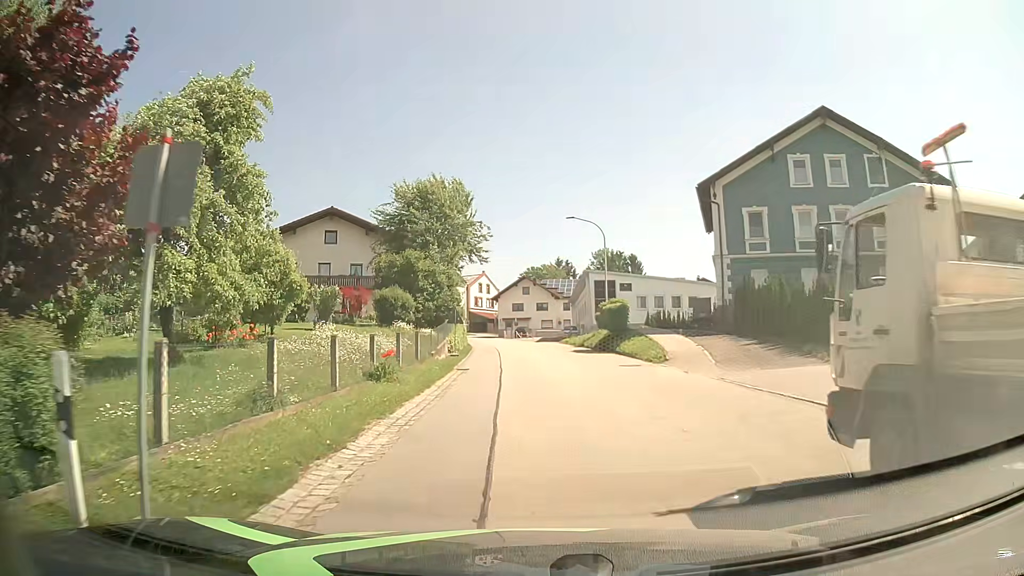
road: secondary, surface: asphalt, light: Day
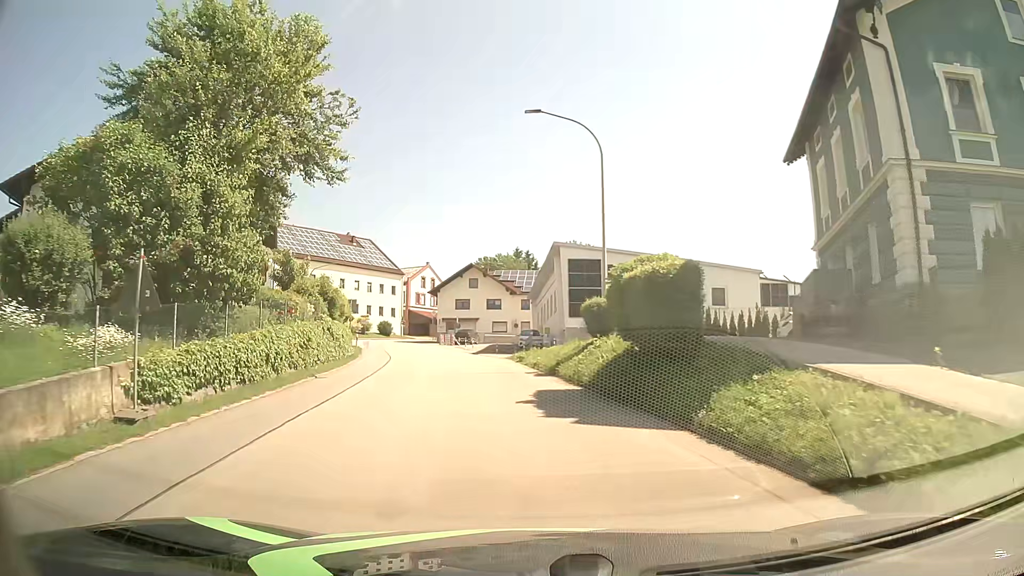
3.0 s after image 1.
(+1.3, +24.3) m; +4°
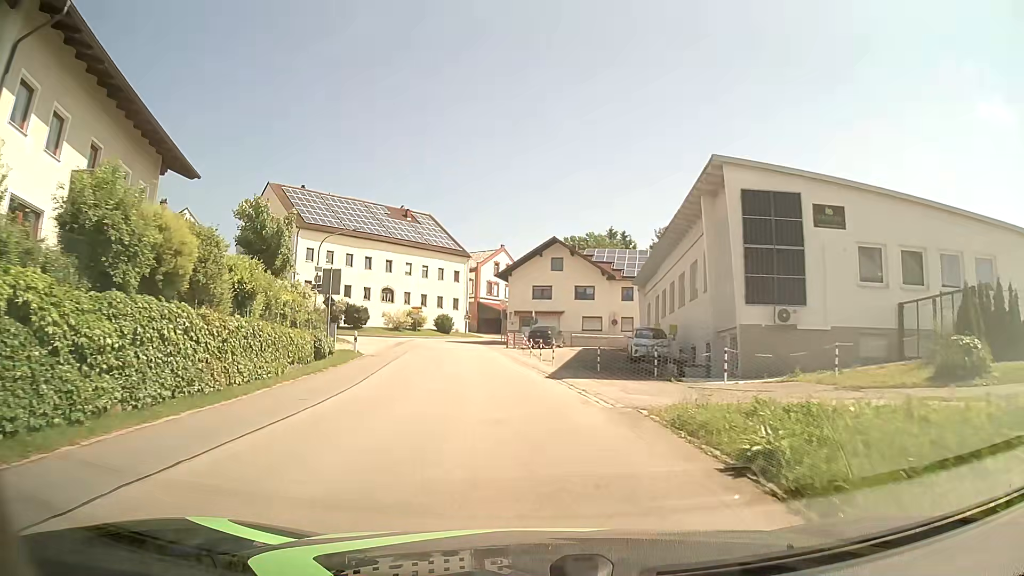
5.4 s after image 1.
(-1.6, +21.5) m; -8°
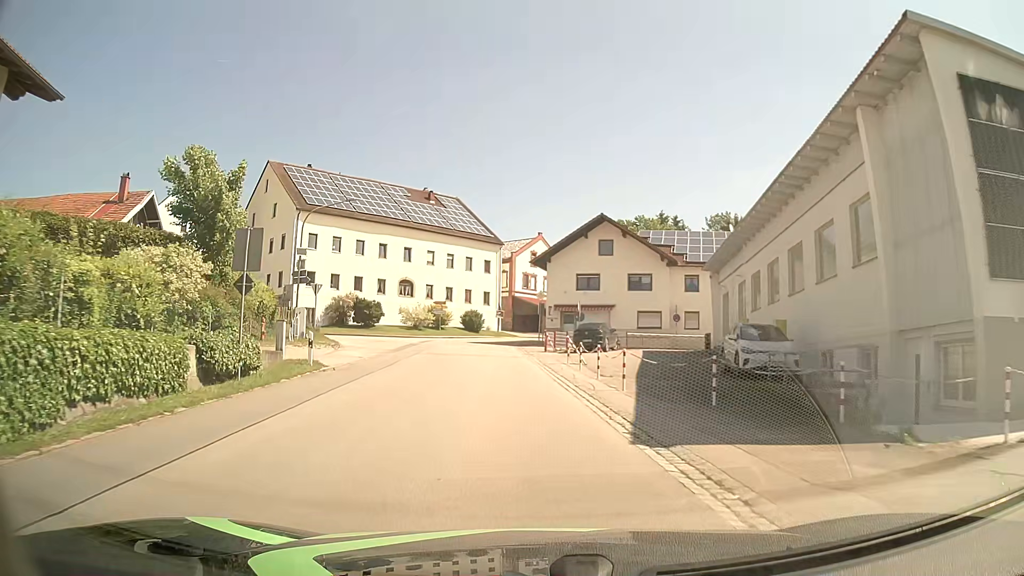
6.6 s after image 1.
(-0.2, +11.0) m; -3°
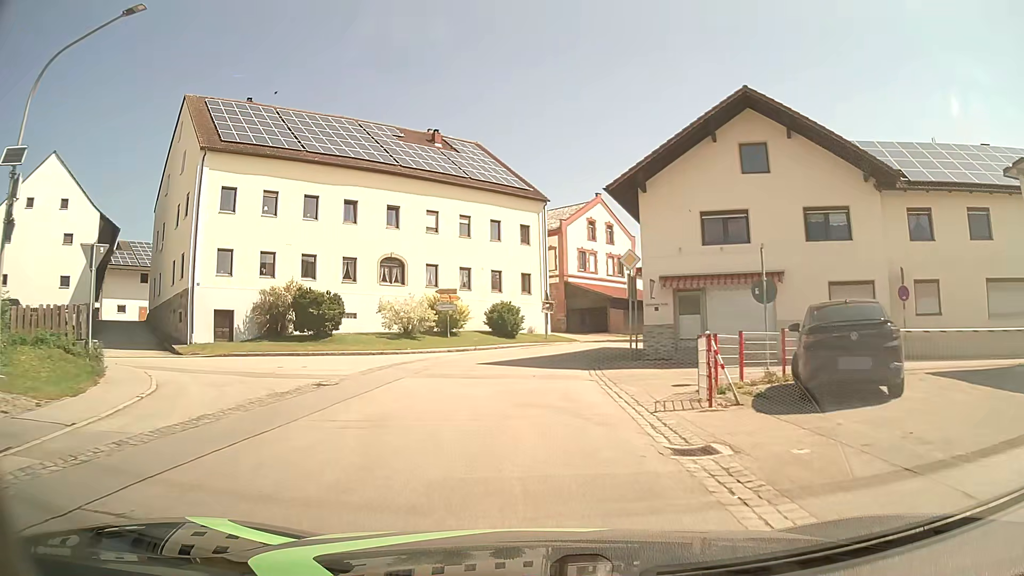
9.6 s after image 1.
(-1.3, +25.7) m; -4°
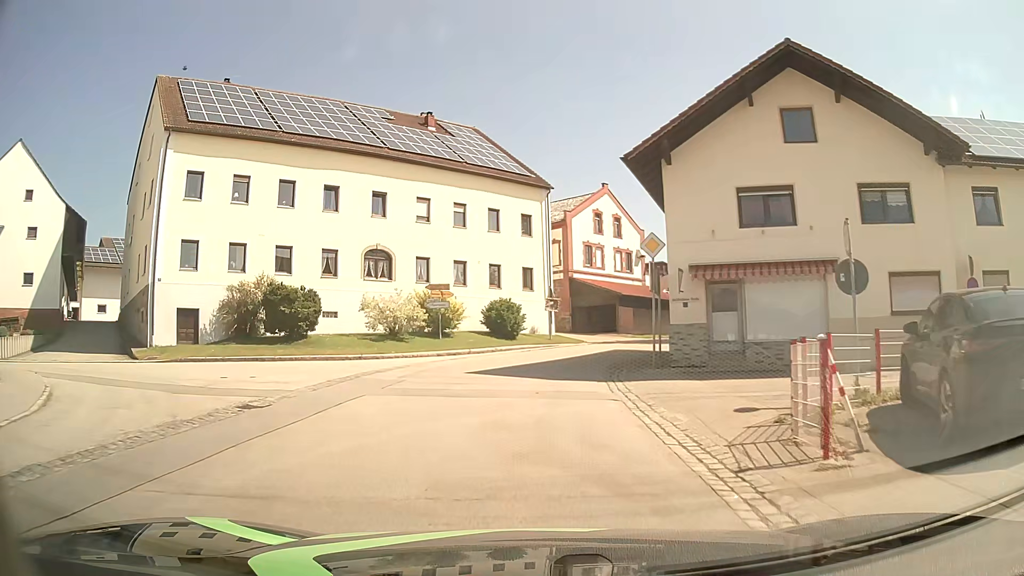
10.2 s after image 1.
(0.0, +4.3) m; 0°
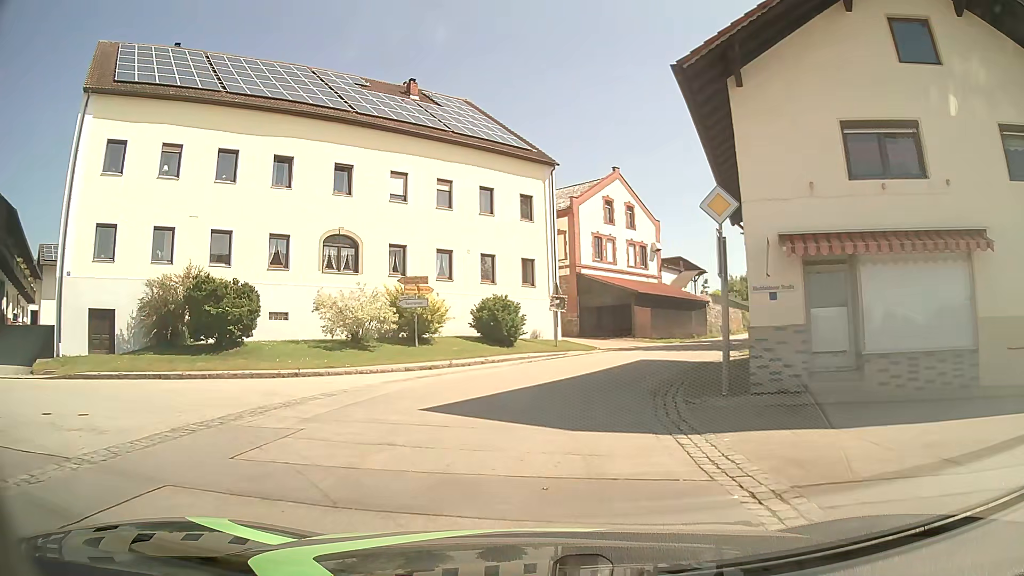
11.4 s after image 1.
(0.0, +7.3) m; 0°
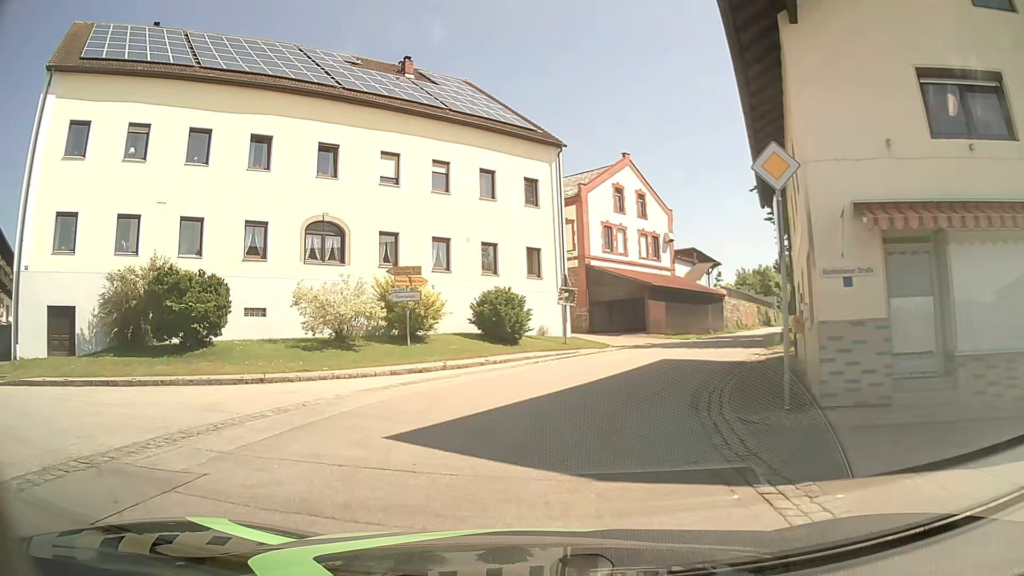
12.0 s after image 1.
(0.0, +2.9) m; +1°
